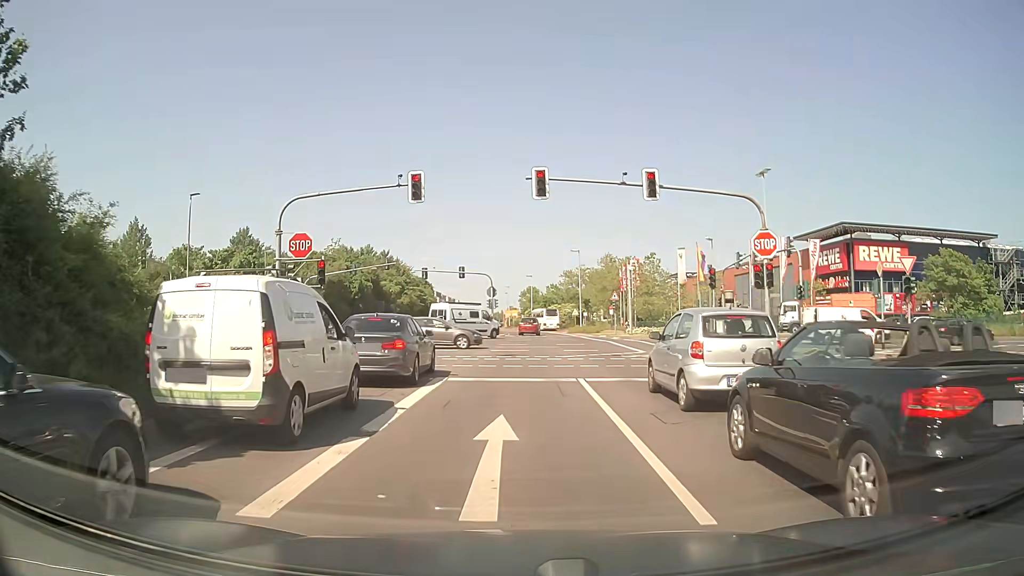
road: secondary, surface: asphalt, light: Day
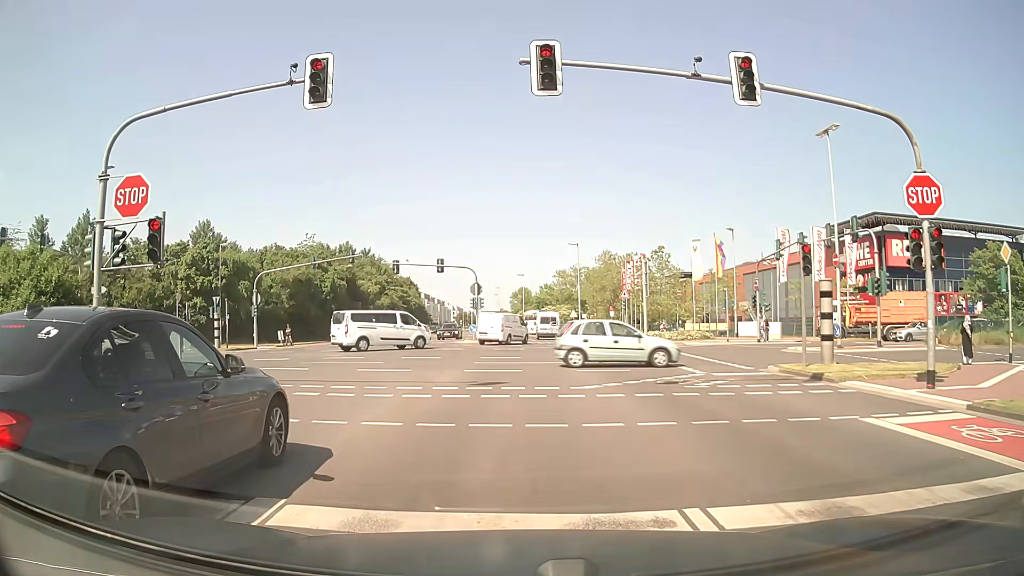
(0.0, +9.9) m; +1°
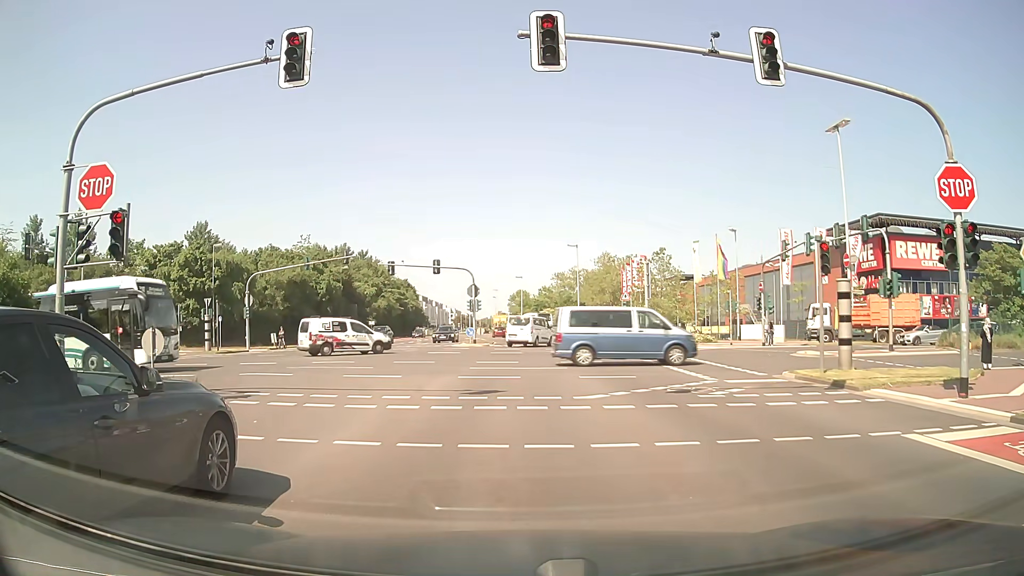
(0.0, +1.2) m; 0°
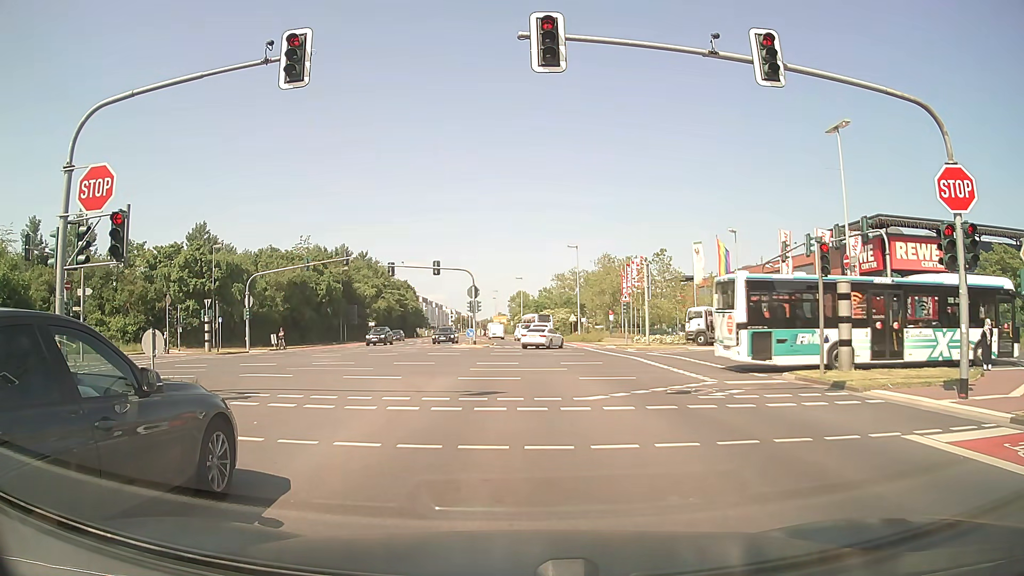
(0.0, +0.1) m; 0°
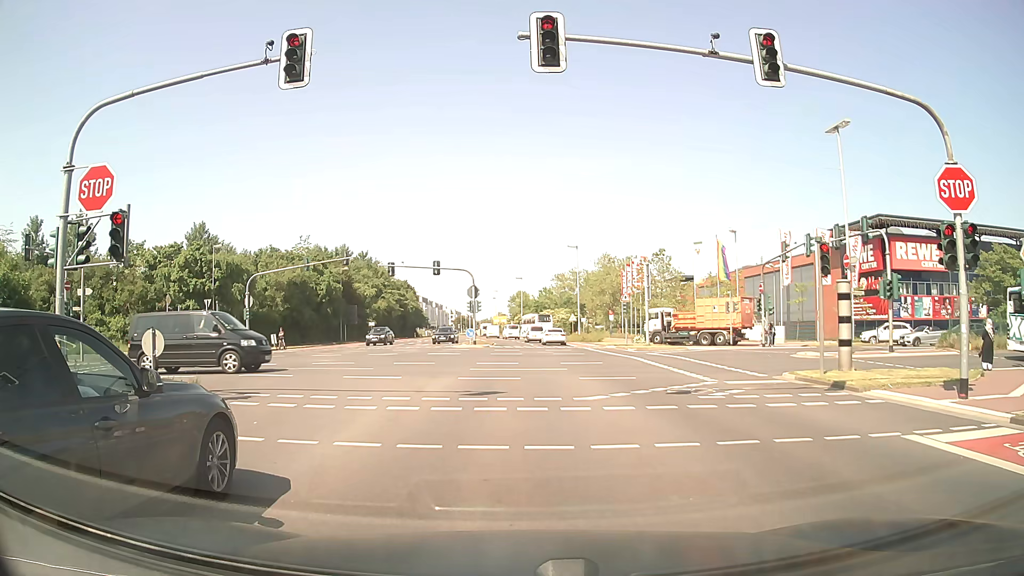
(0.0, 0.0) m; 0°
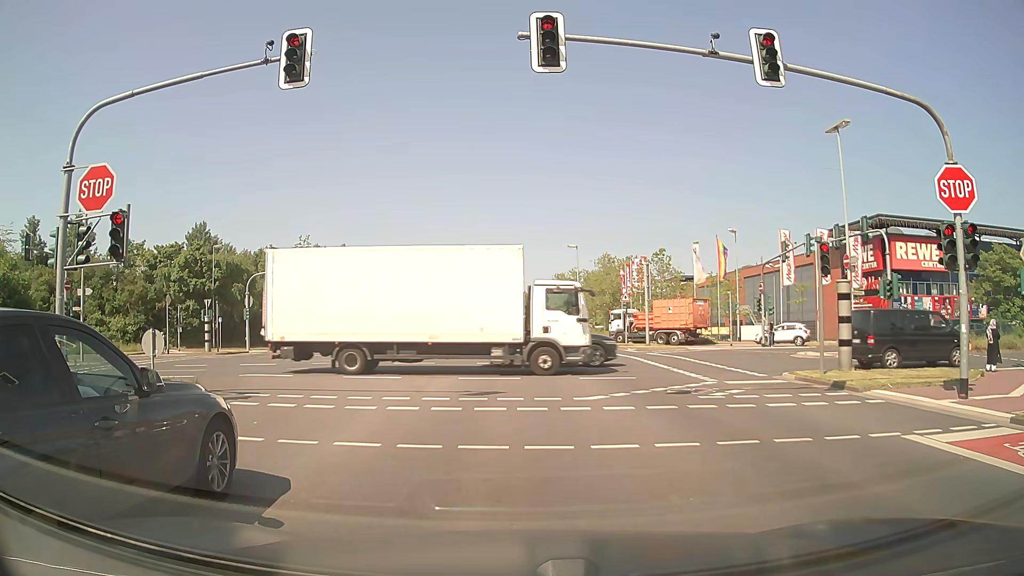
(0.0, 0.0) m; 0°
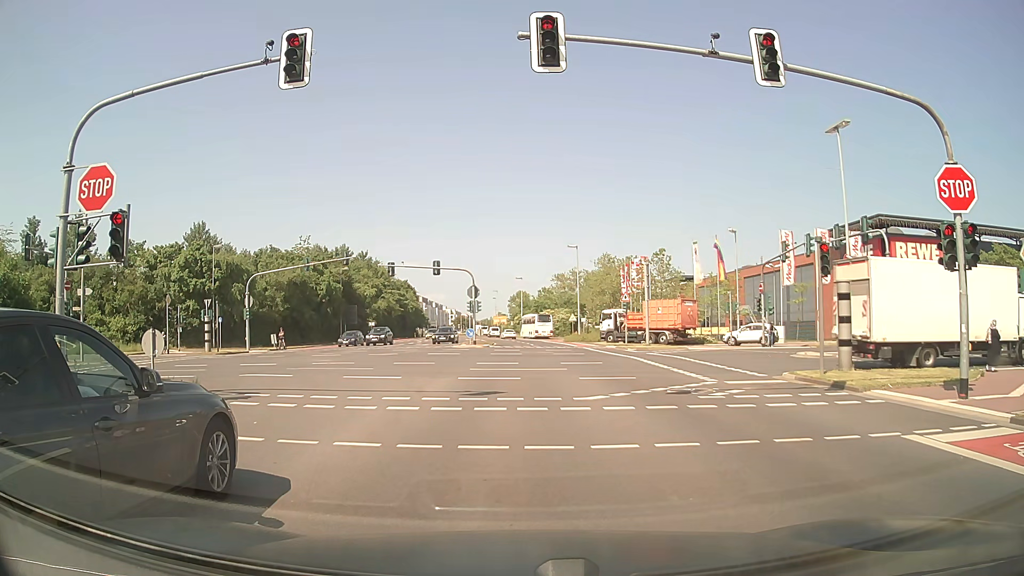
(0.0, 0.0) m; 0°
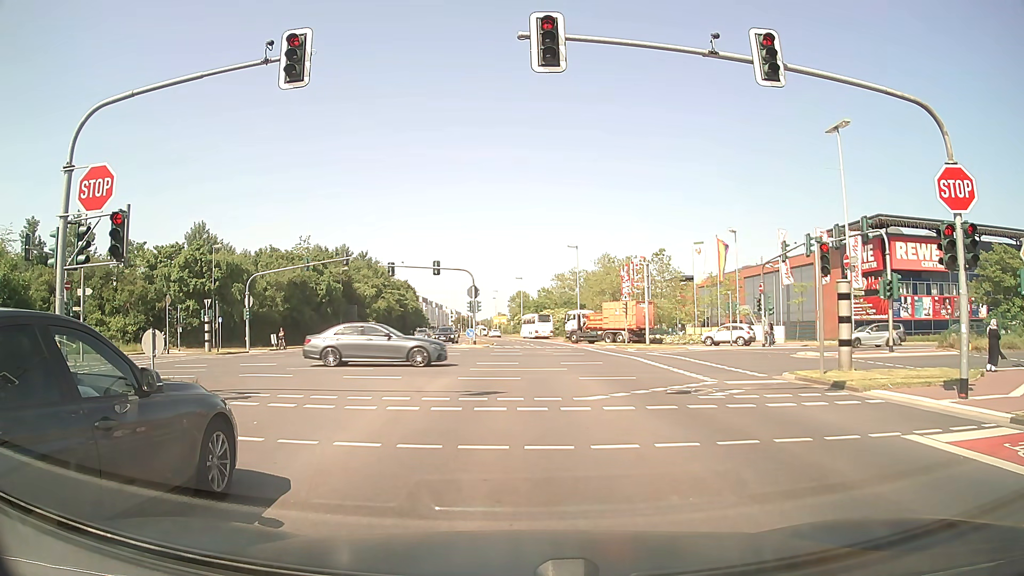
(0.0, 0.0) m; 0°
